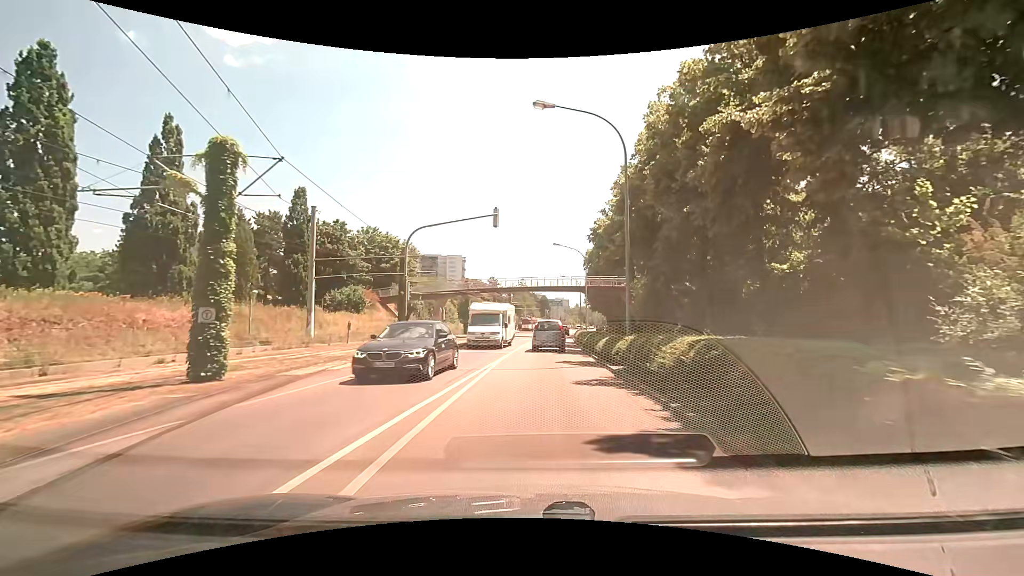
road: tertiary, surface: asphalt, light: Day
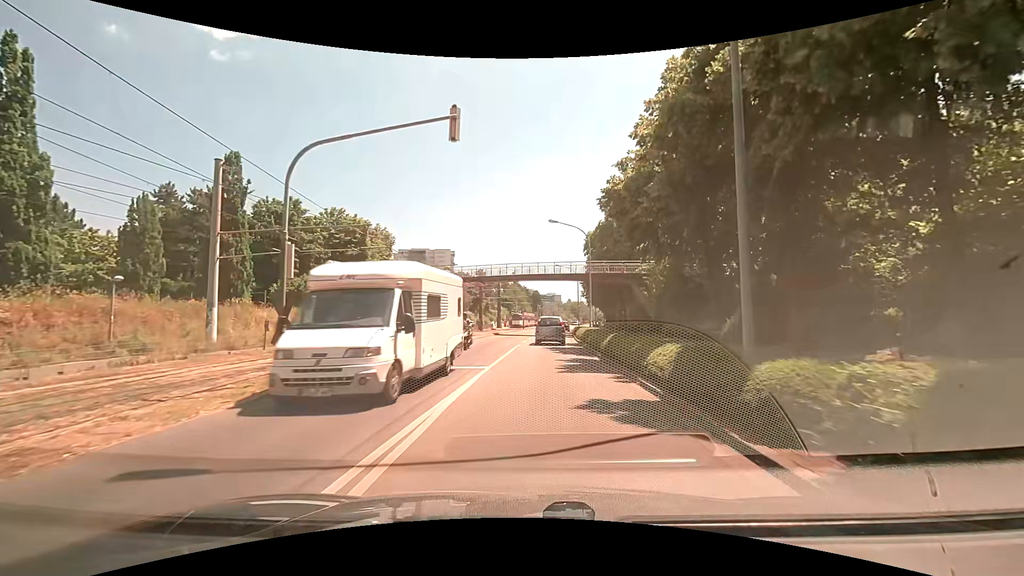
(+0.2, +10.2) m; +2°
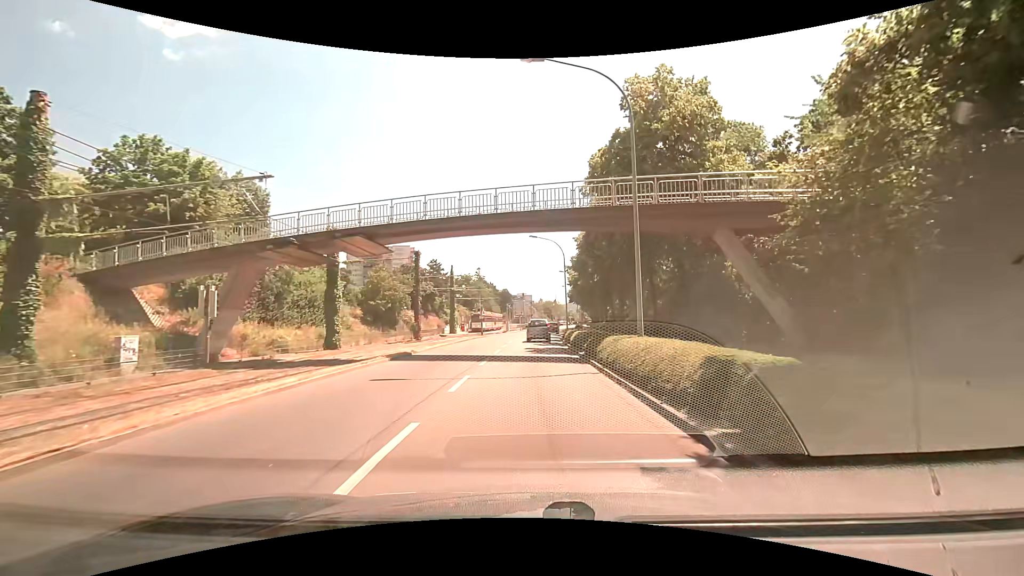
(+0.8, +27.1) m; +3°
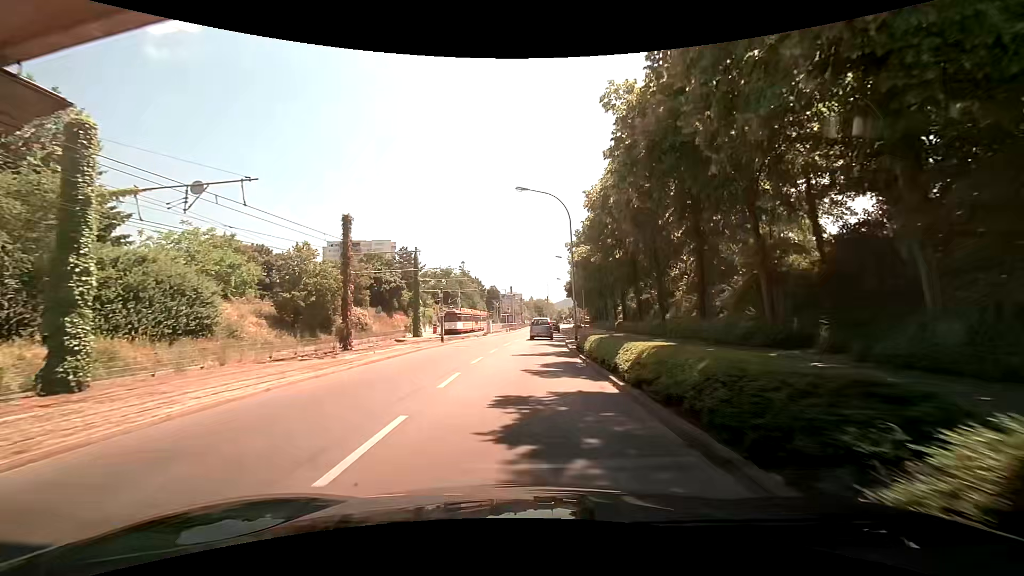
(+0.2, +17.7) m; +1°
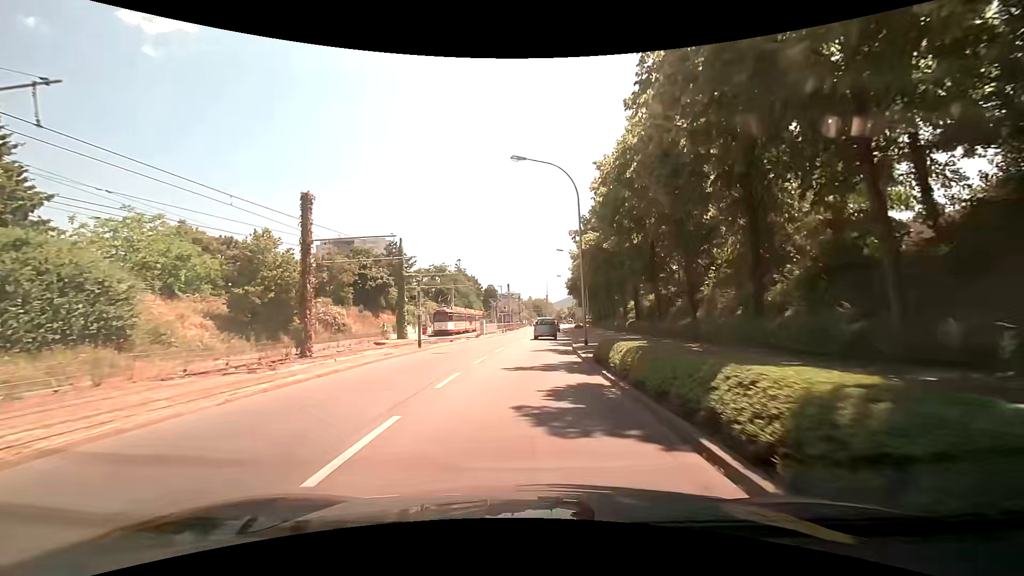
(-0.1, +6.1) m; 0°
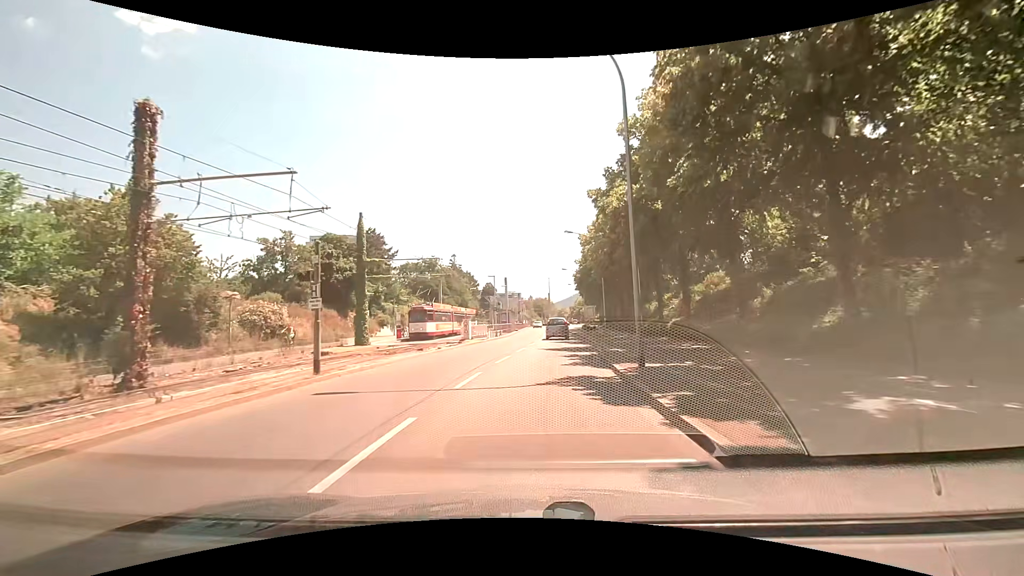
(-0.1, +12.2) m; -1°
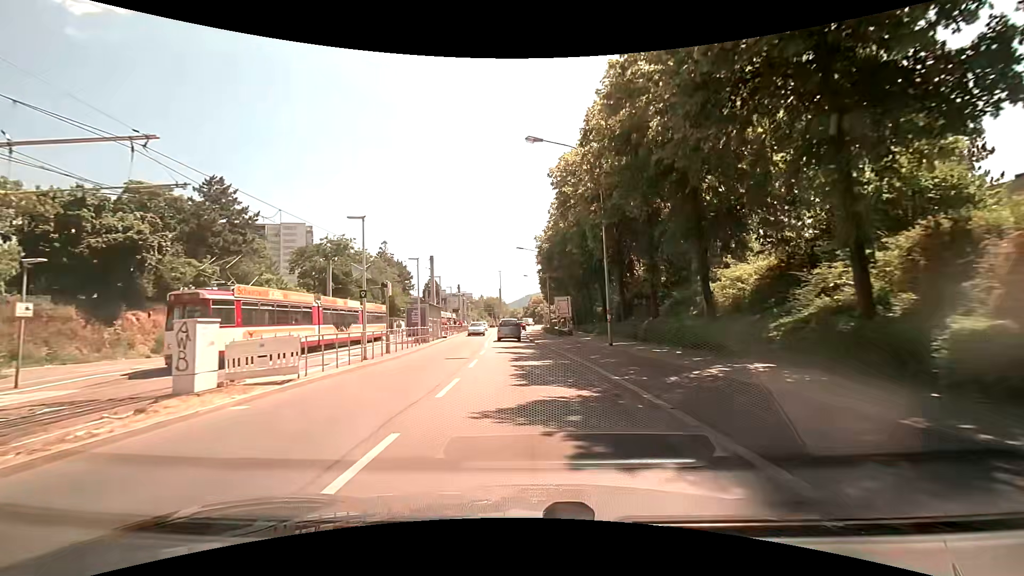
(+1.5, +24.7) m; +6°
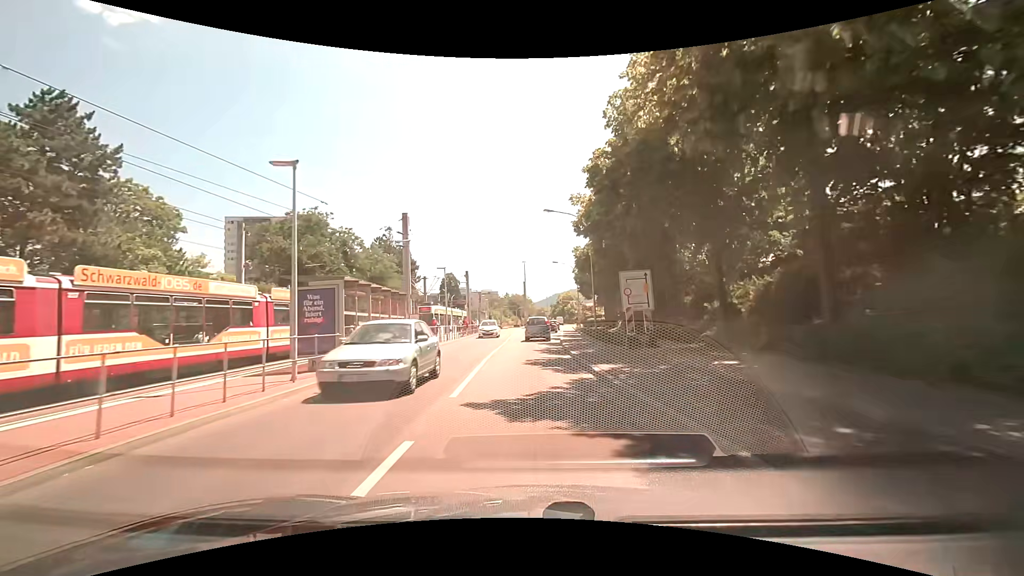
(-0.5, +18.9) m; -2°
(0, +10) (0, +20) (0, +30) (0, +40) (+1, +50) (+1, +60) (+2, +70) (+2, +80) (+3, +90) (+3, +100) m
